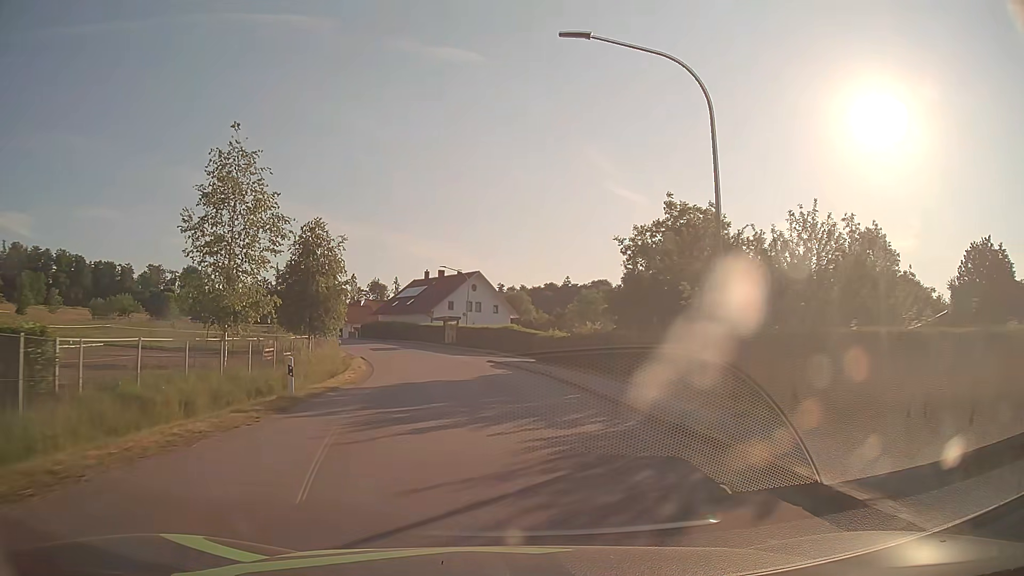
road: tertiary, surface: asphalt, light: Day
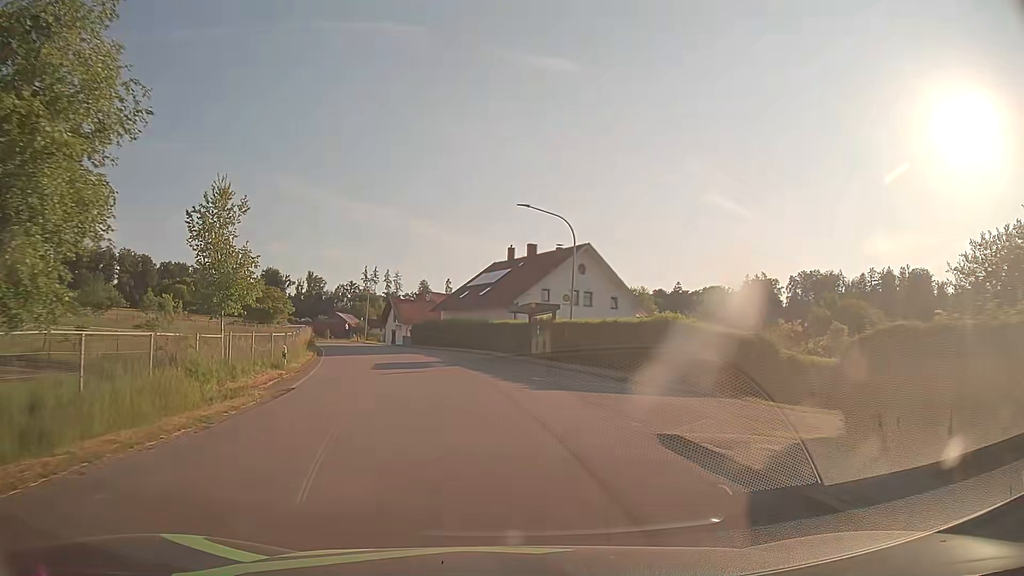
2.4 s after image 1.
(-1.6, +30.6) m; -9°
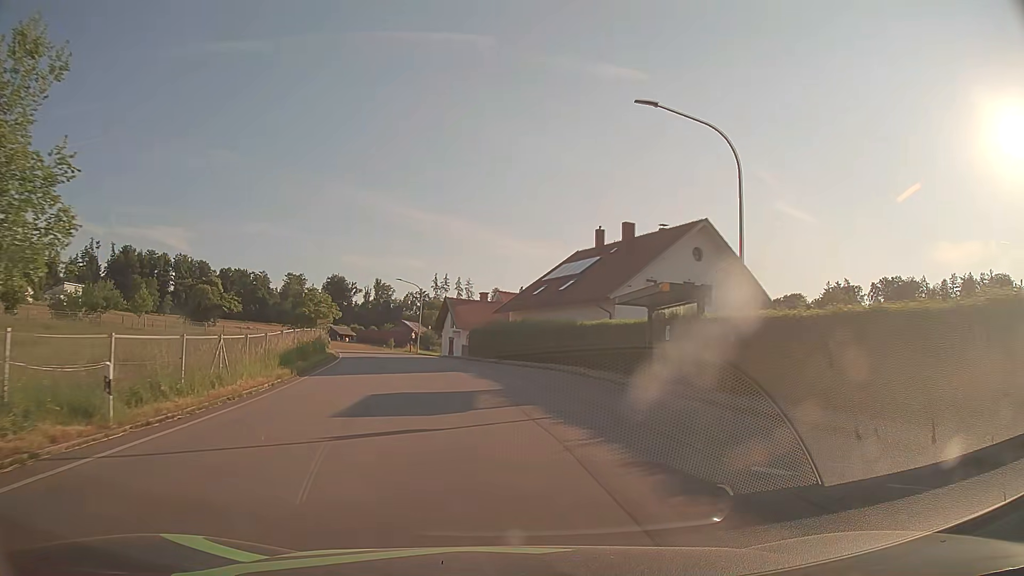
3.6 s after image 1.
(-0.9, +15.1) m; -7°
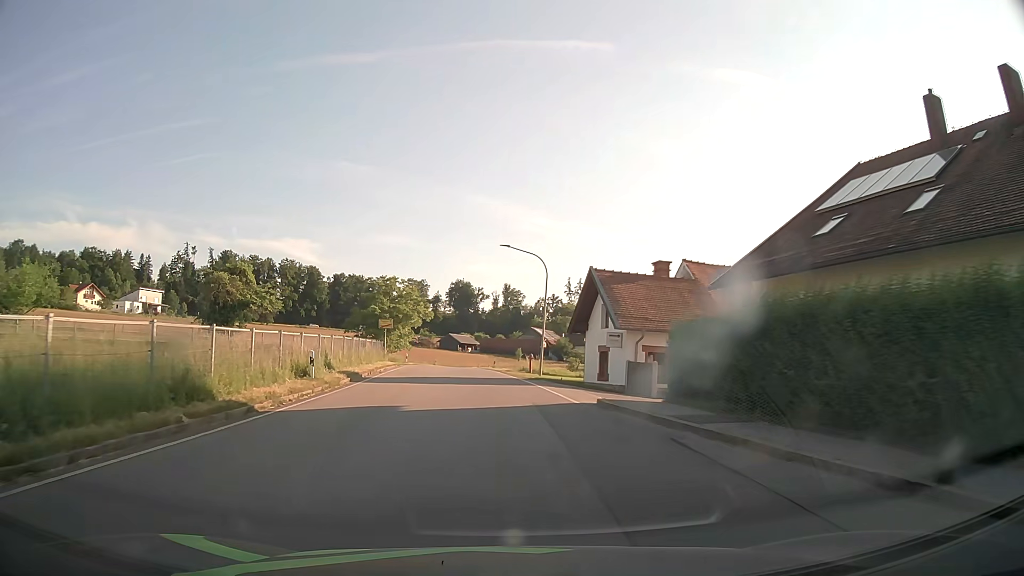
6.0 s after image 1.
(-2.8, +29.8) m; -11°
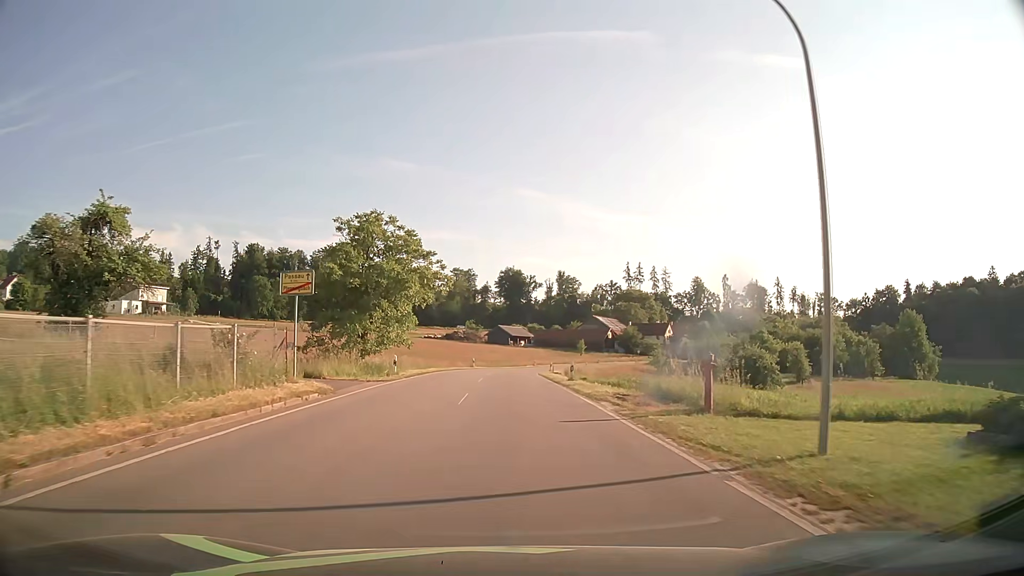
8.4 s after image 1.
(-1.4, +30.5) m; -4°
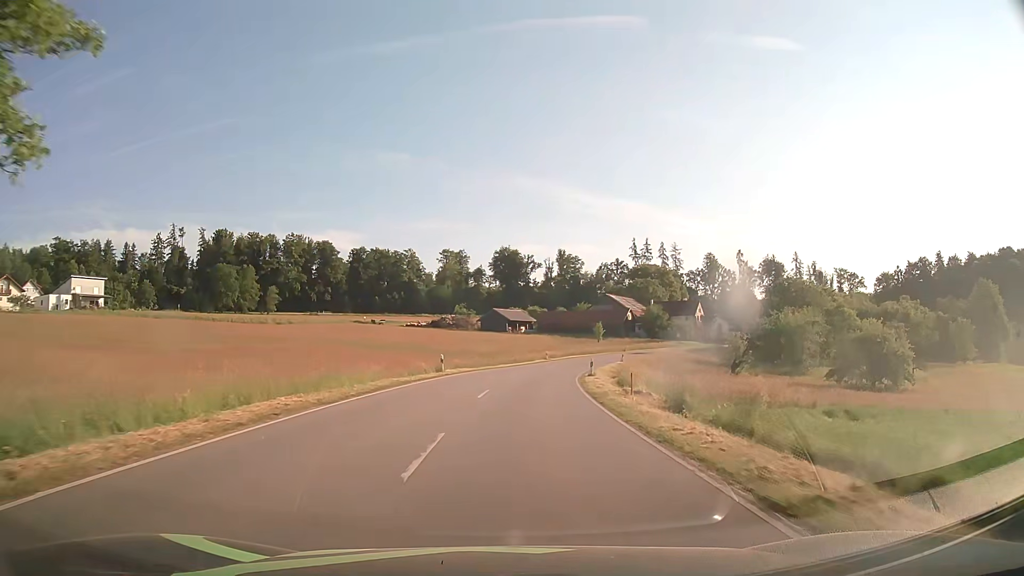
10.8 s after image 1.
(-0.1, +33.5) m; 0°
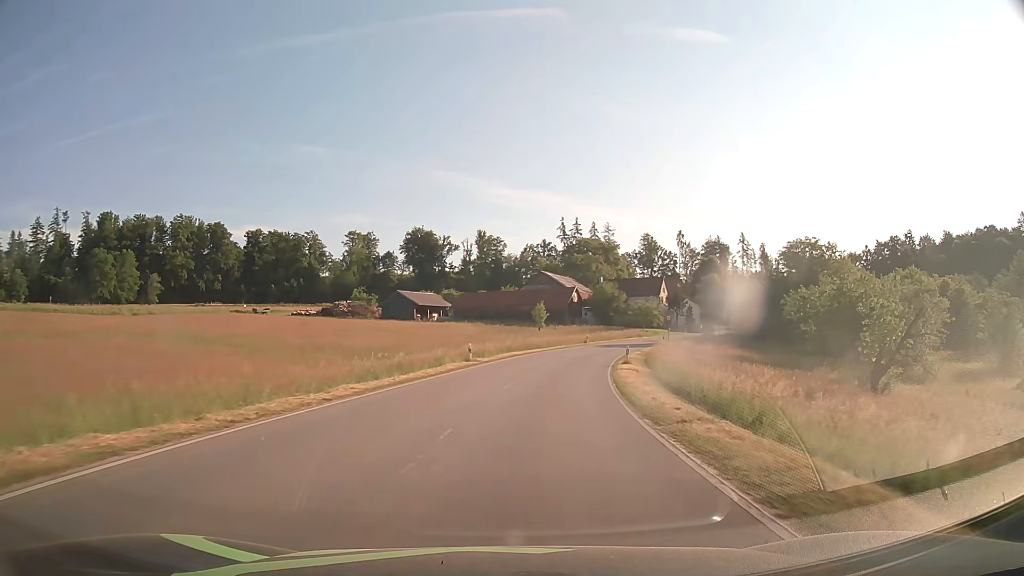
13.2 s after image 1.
(+1.7, +35.9) m; +7°
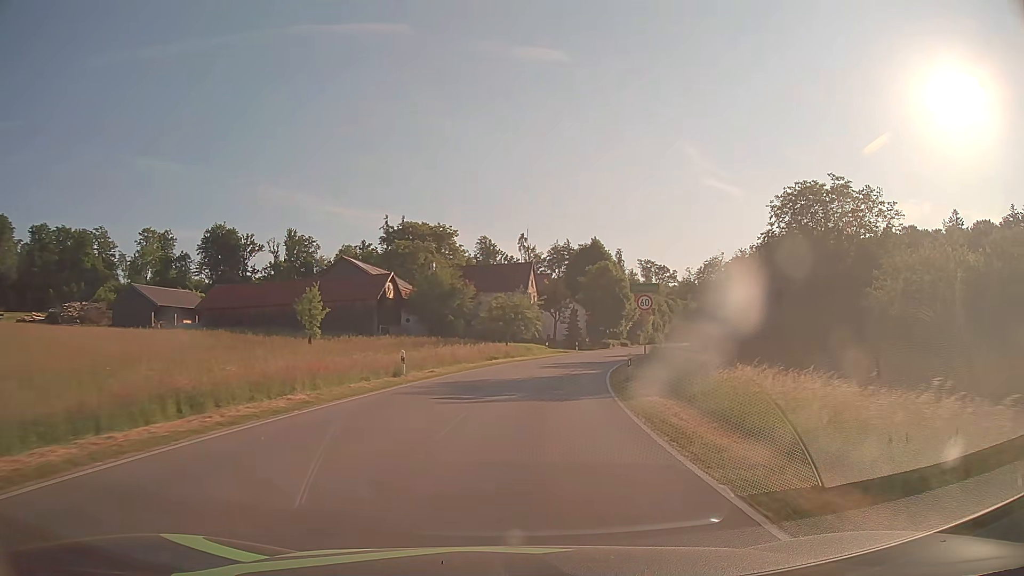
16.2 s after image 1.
(+5.4, +45.0) m; +15°
(0, +10) (+1, +20) (+3, +30) (+5, +40) (+7, +49) (+10, +59) (+13, +68) (+17, +78) (+20, +87) (+24, +96) m
